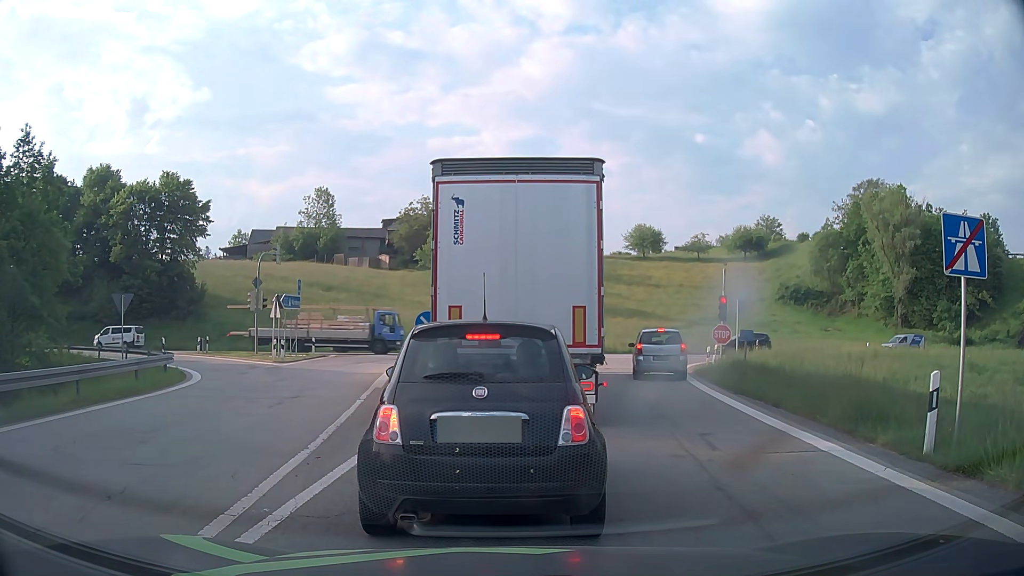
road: motorway_link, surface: asphalt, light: Day
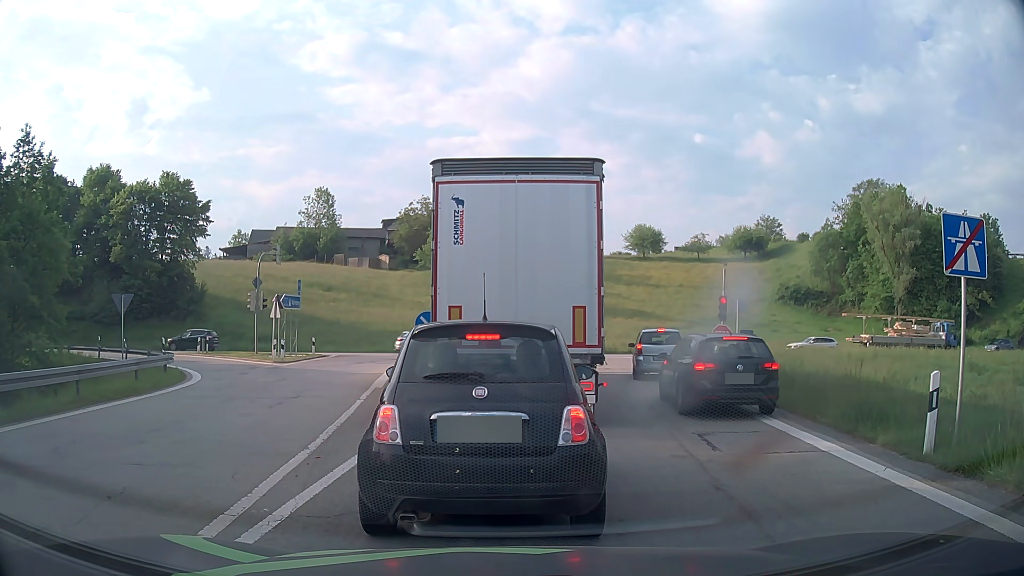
(0.0, +0.1) m; 0°
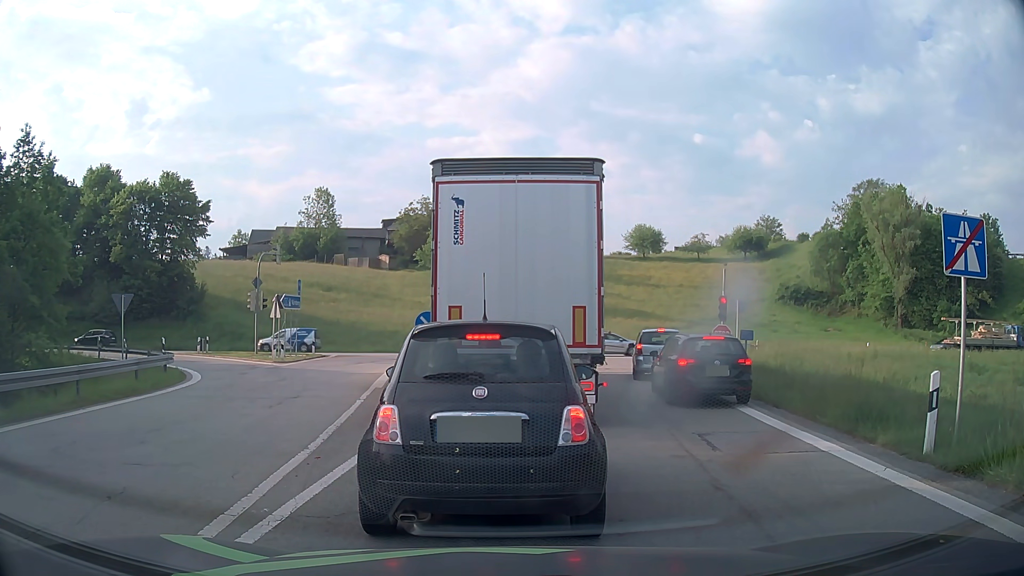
(0.0, 0.0) m; 0°
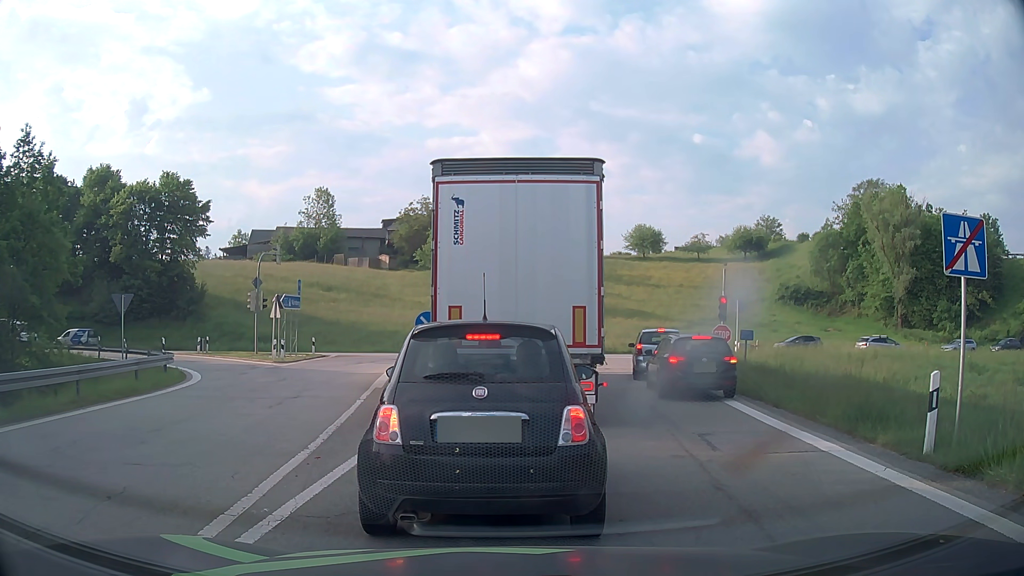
(0.0, 0.0) m; 0°
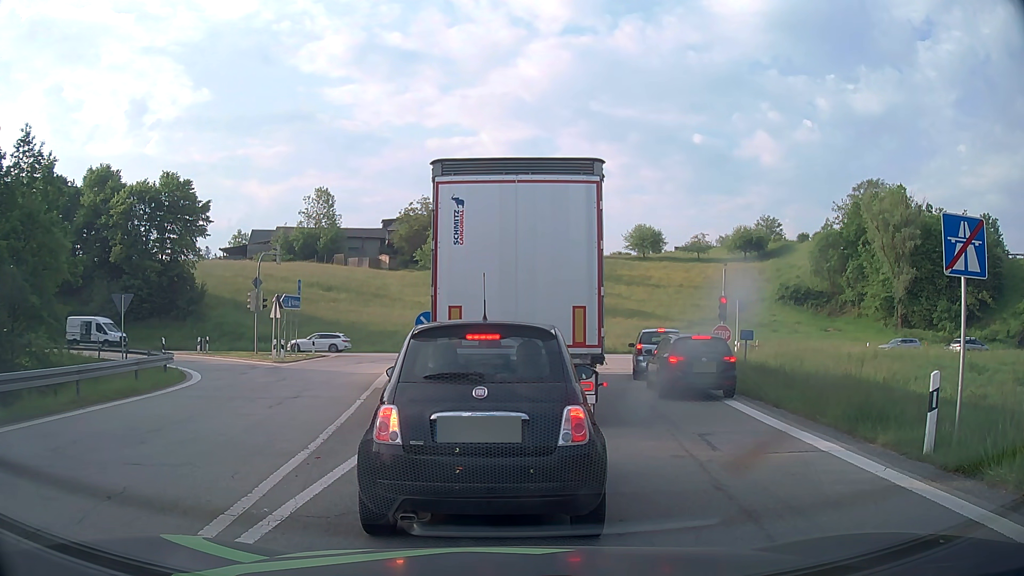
(0.0, 0.0) m; 0°
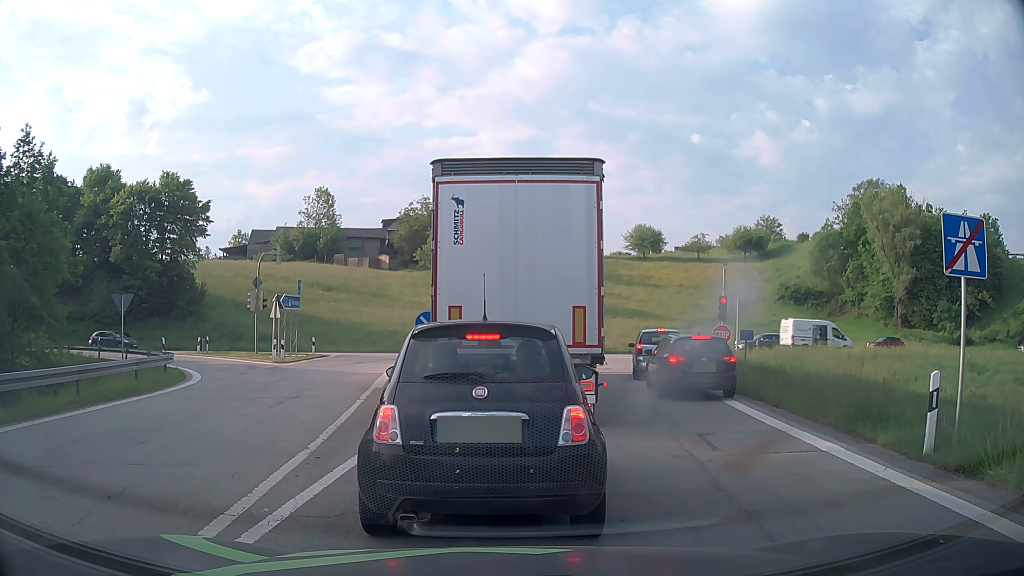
(0.0, 0.0) m; 0°
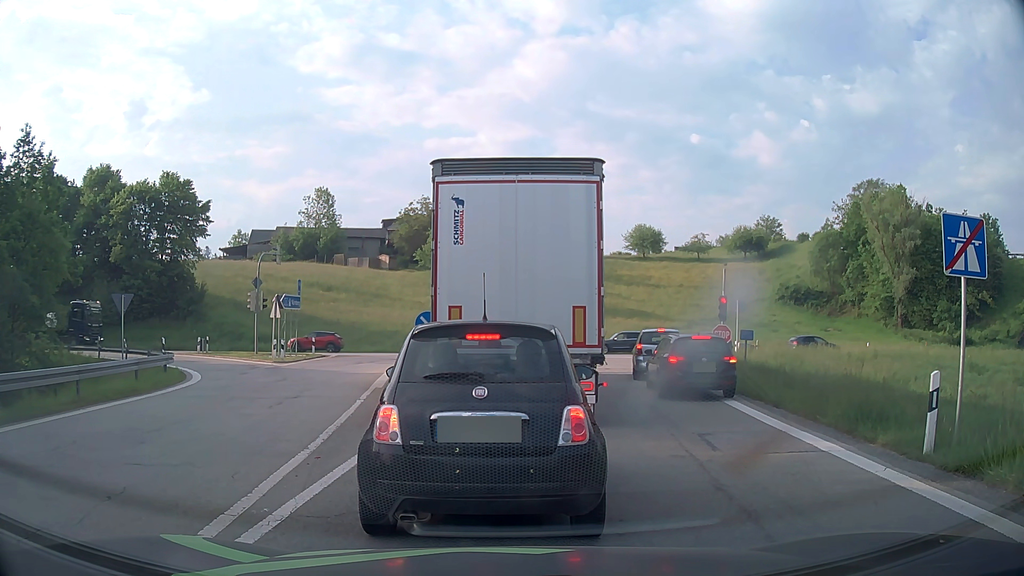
(0.0, 0.0) m; 0°
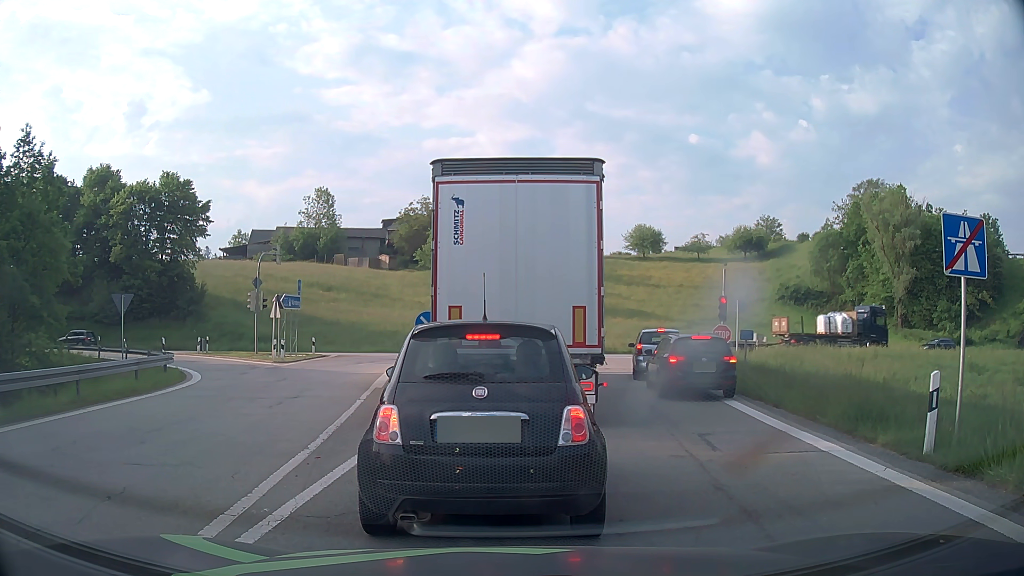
(0.0, 0.0) m; 0°
(0, +10) (+1, +20) (+2, +30) (0, +40) (-6, +47) (-15, +50) (-25, +51) (-35, +51) (-45, +52) (-55, +53) m
